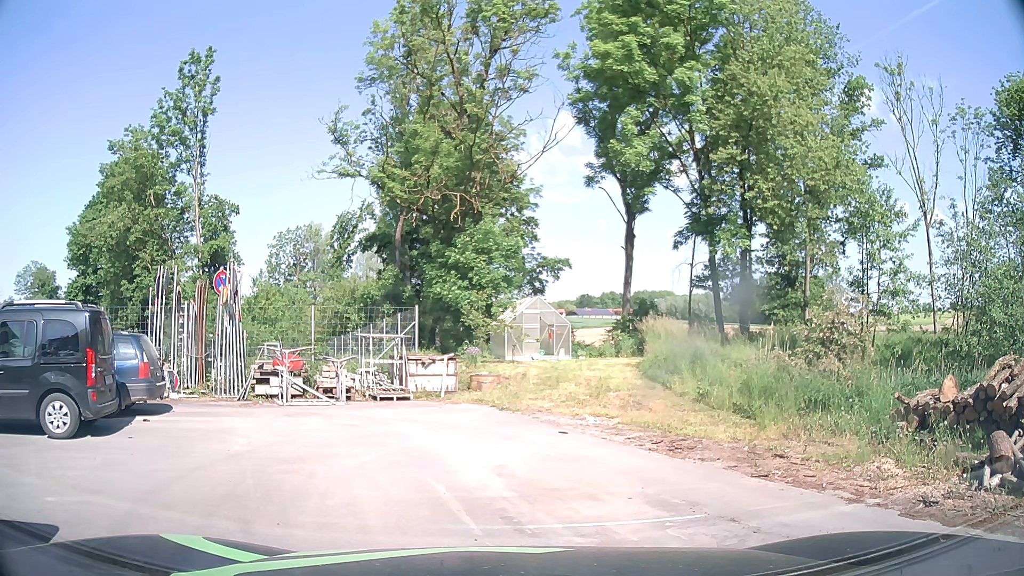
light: Day
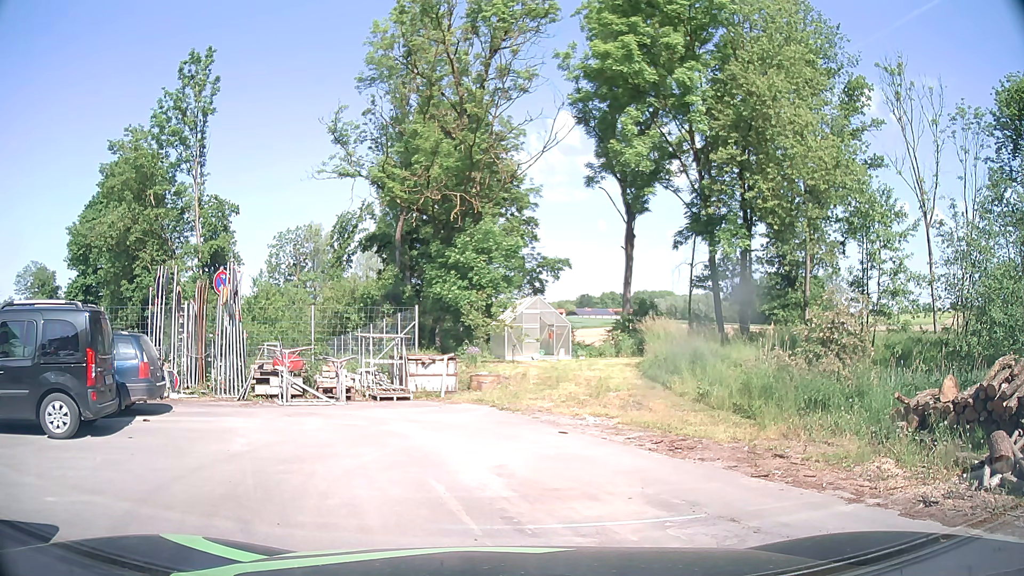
(0.0, 0.0) m; 0°
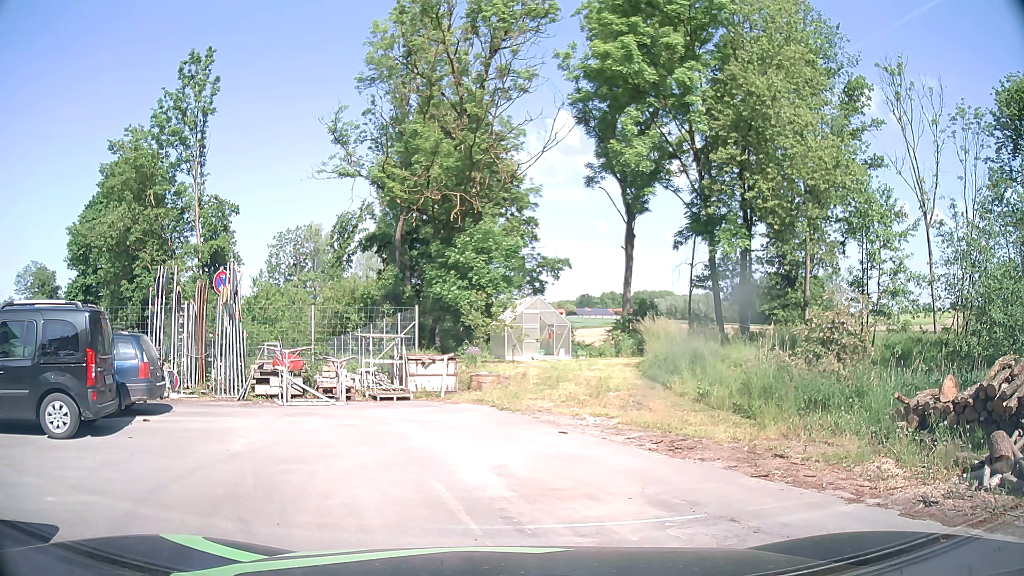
(0.0, 0.0) m; 0°
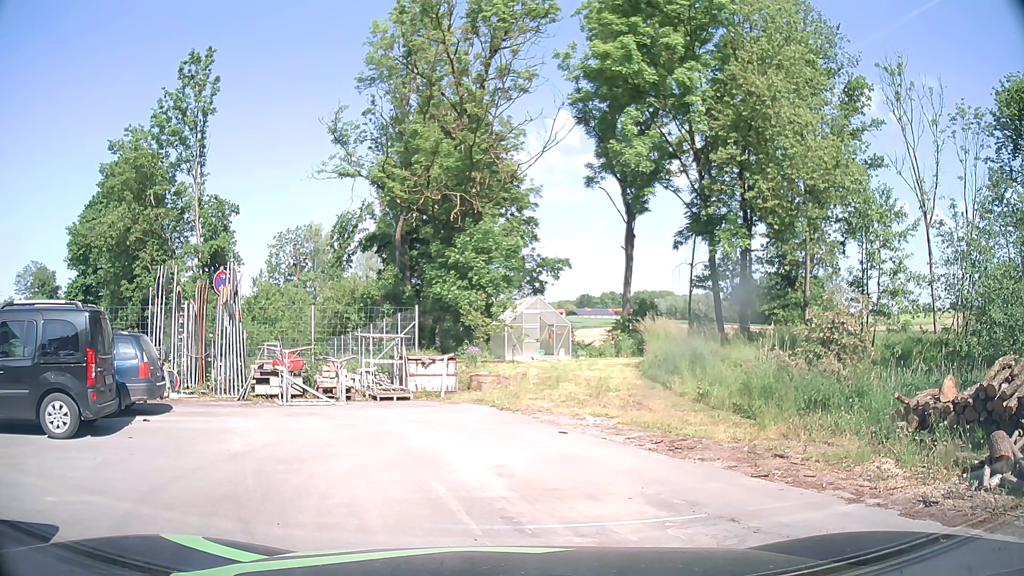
(0.0, 0.0) m; 0°
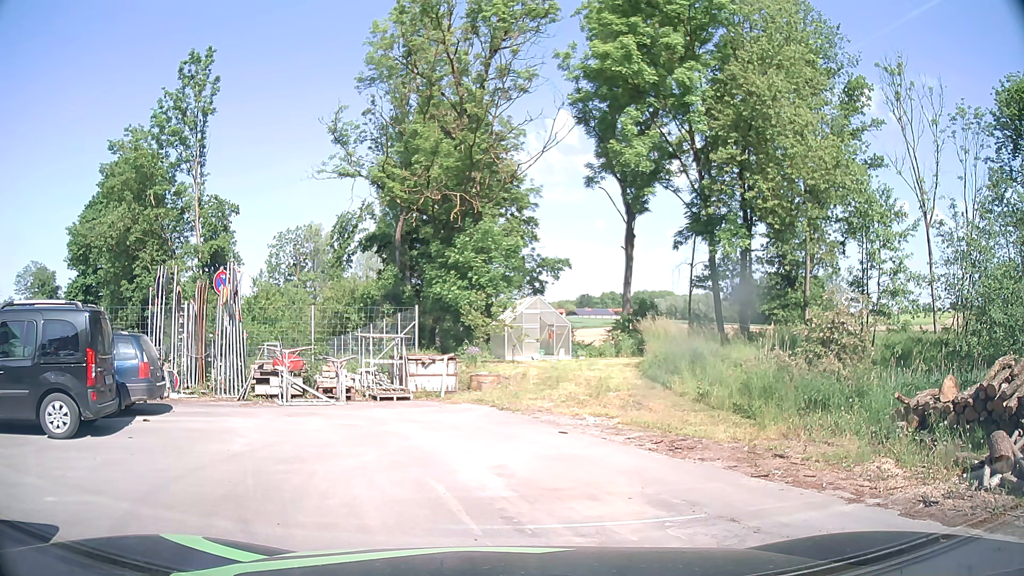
(0.0, 0.0) m; 0°
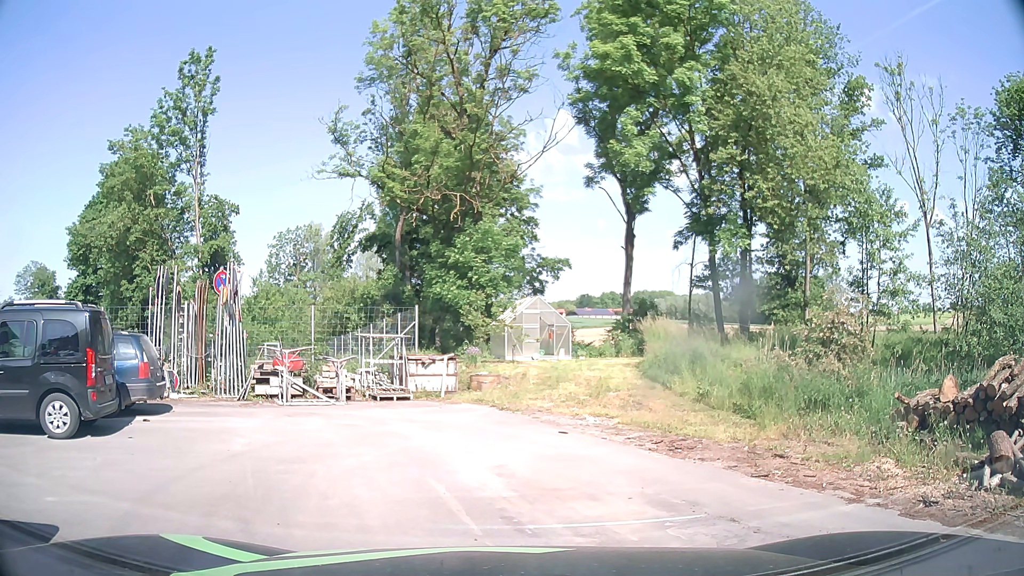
(0.0, 0.0) m; 0°
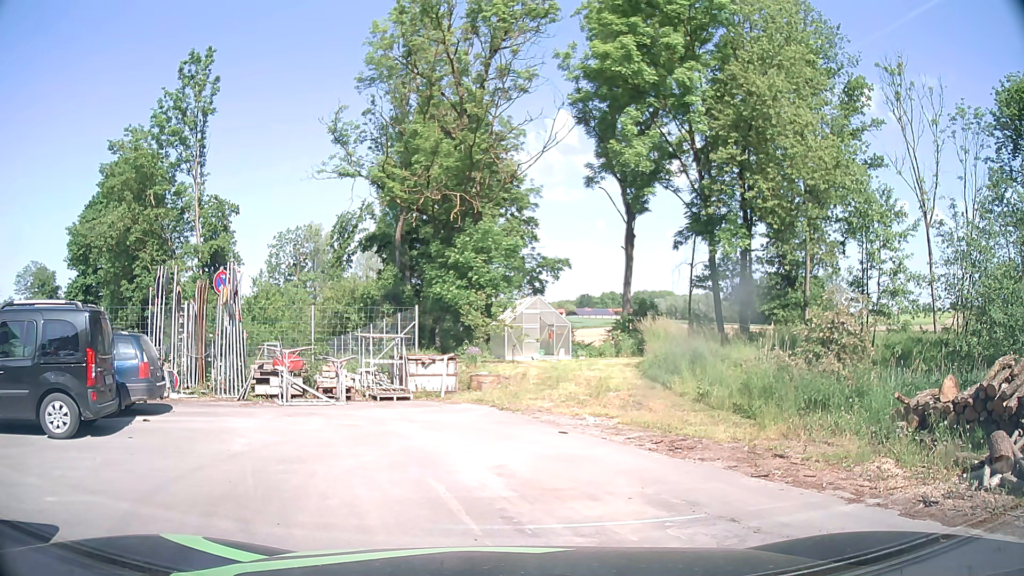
(0.0, 0.0) m; 0°
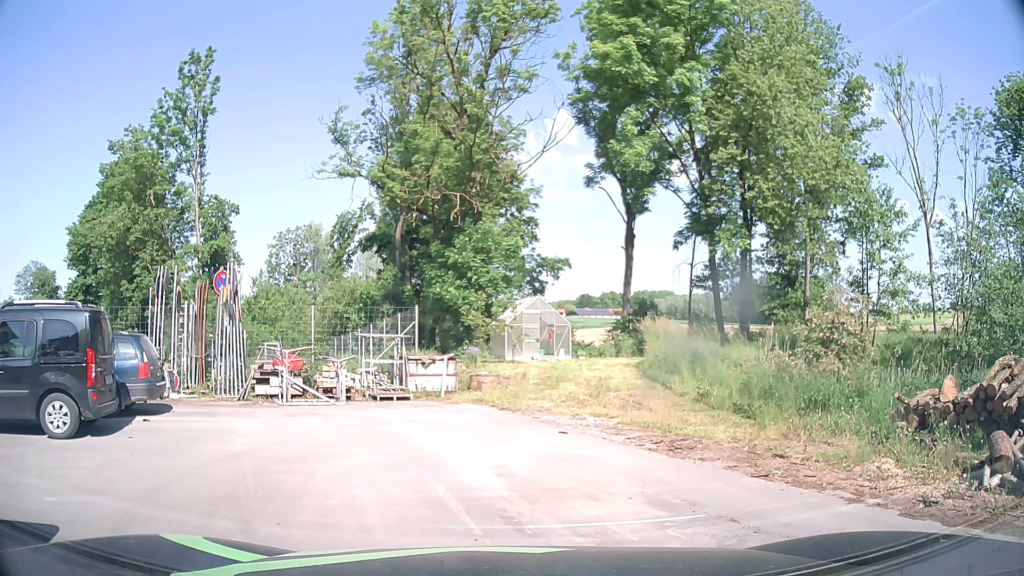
(0.0, 0.0) m; 0°
